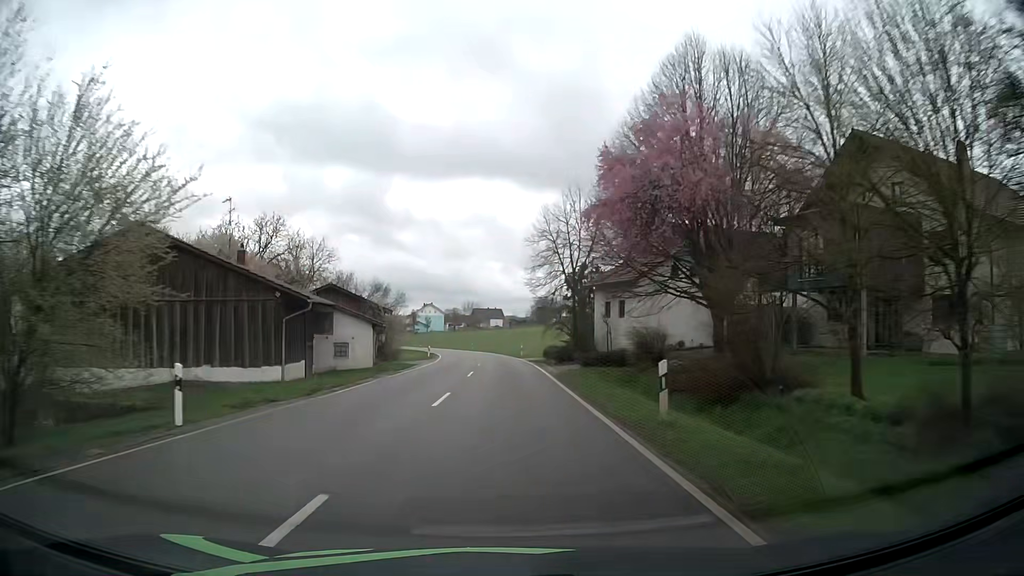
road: tertiary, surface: asphalt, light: Day
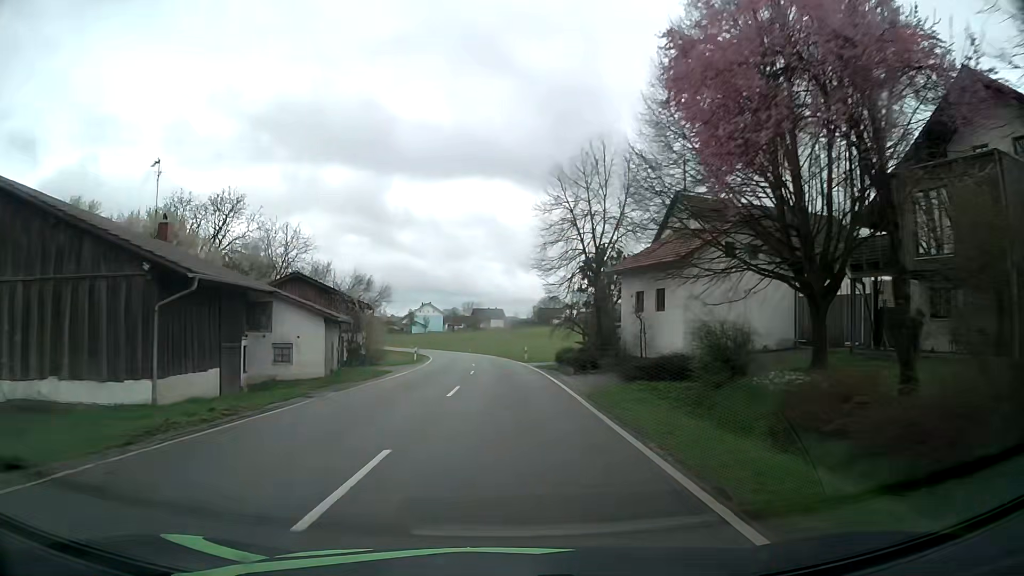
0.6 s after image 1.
(0.0, +9.5) m; 0°
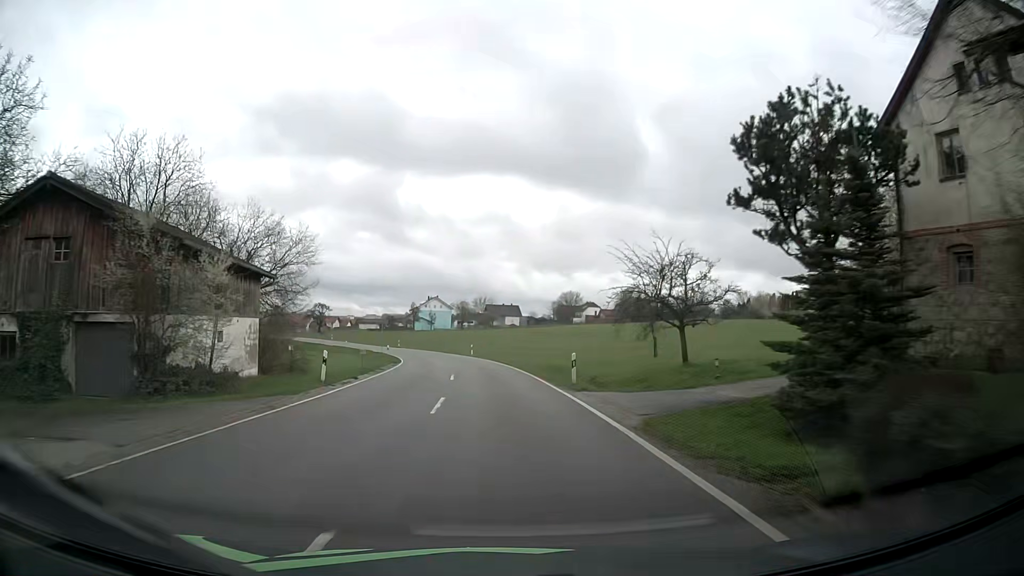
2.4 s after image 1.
(-0.2, +28.0) m; -1°
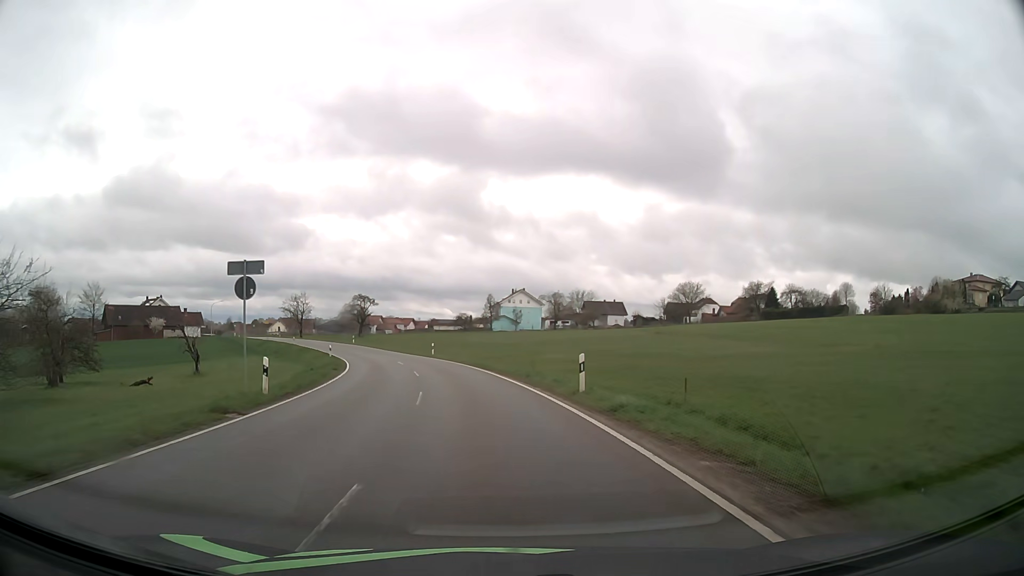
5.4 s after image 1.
(-2.4, +46.8) m; -8°
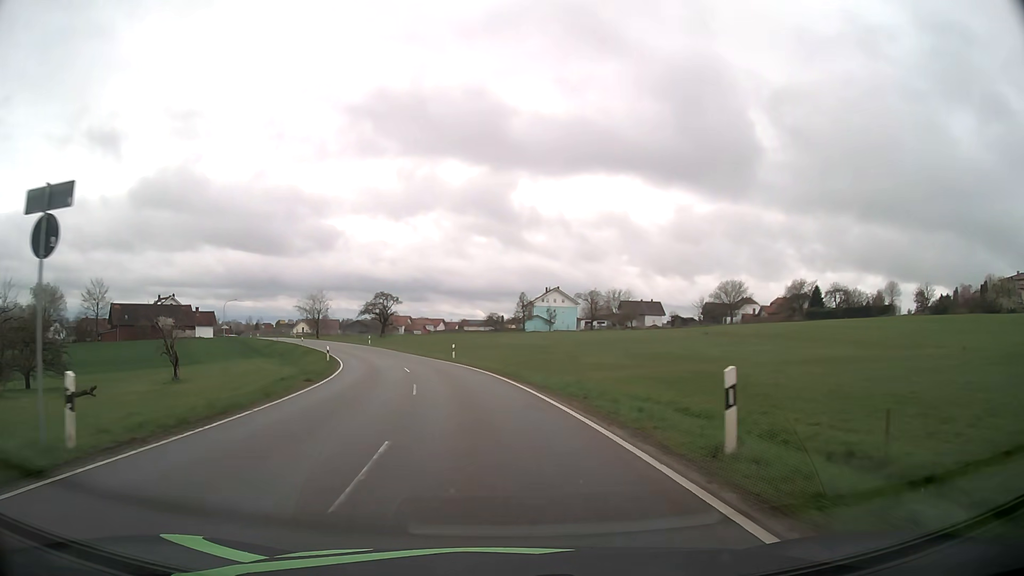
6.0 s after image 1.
(-0.2, +9.4) m; -3°
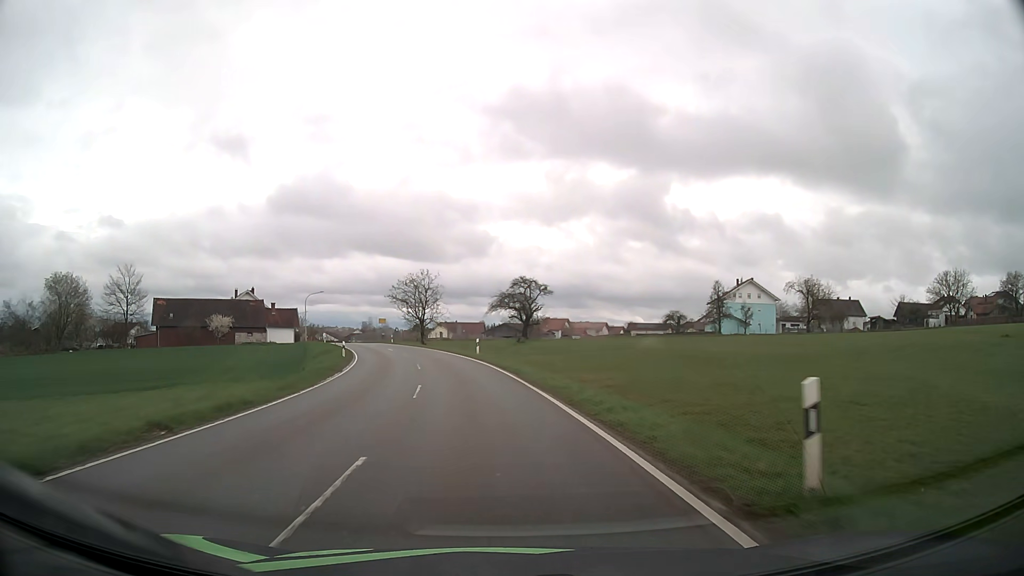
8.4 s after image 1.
(-4.2, +37.5) m; -13°
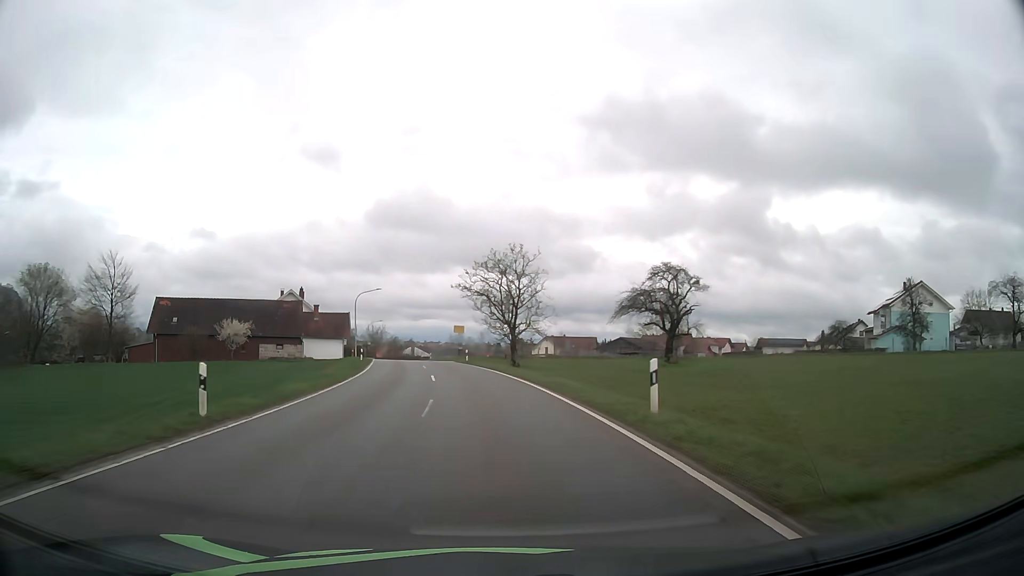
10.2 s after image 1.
(-2.2, +28.2) m; -9°
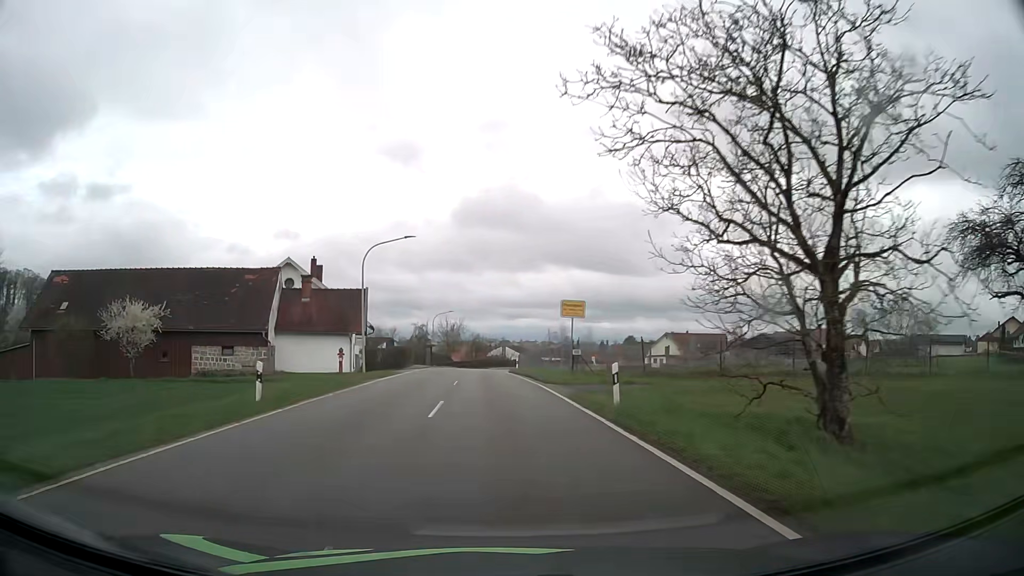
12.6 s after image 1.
(-3.1, +35.8) m; -8°
(0, +10) (0, +20) (-1, +30) (-1, +40) (-2, +50) (-2, +60) (-2, +70) (-1, +80) (0, +90) (+1, +100) m
